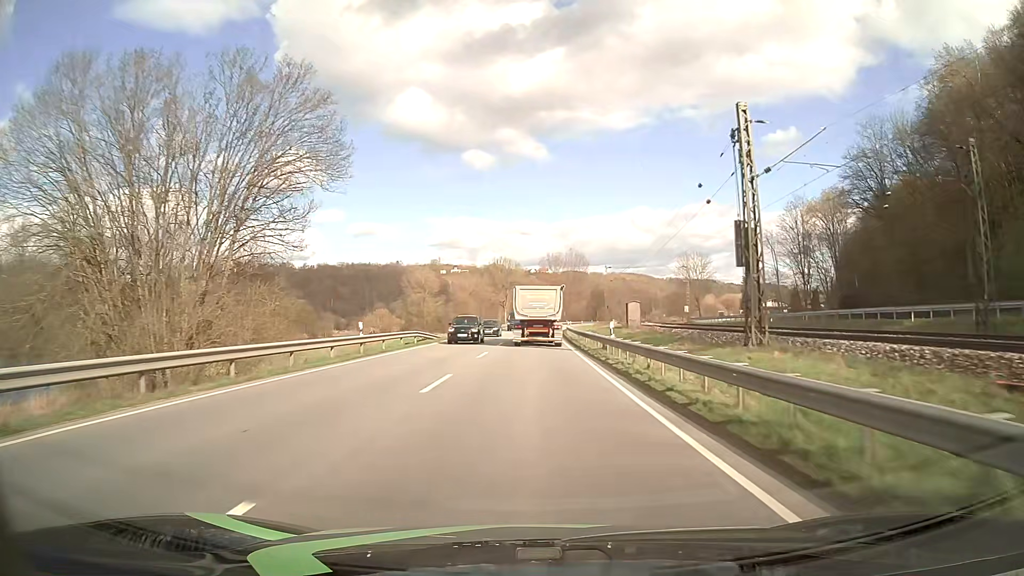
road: primary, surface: asphalt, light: Day
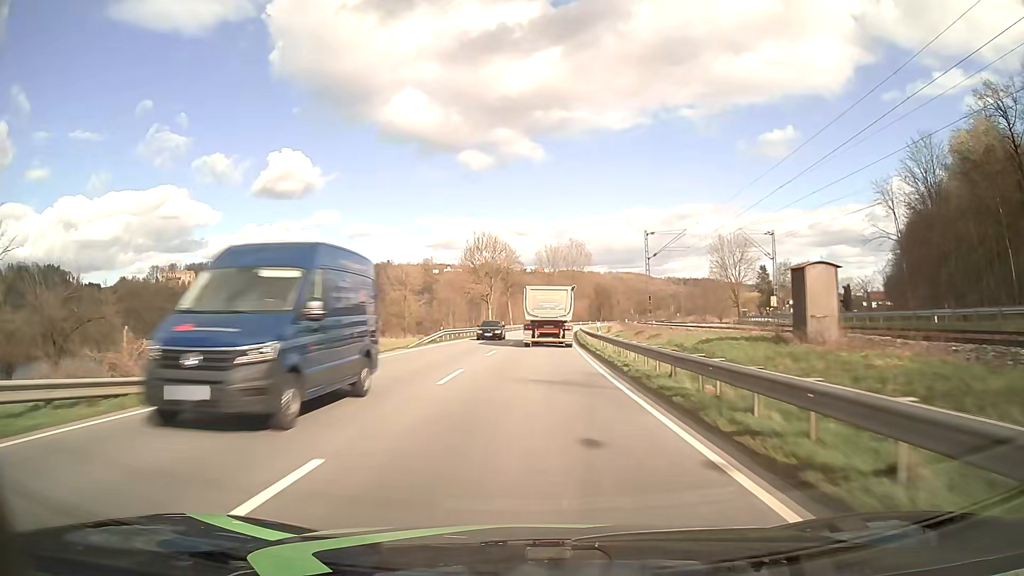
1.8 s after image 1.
(+0.1, +35.0) m; 0°
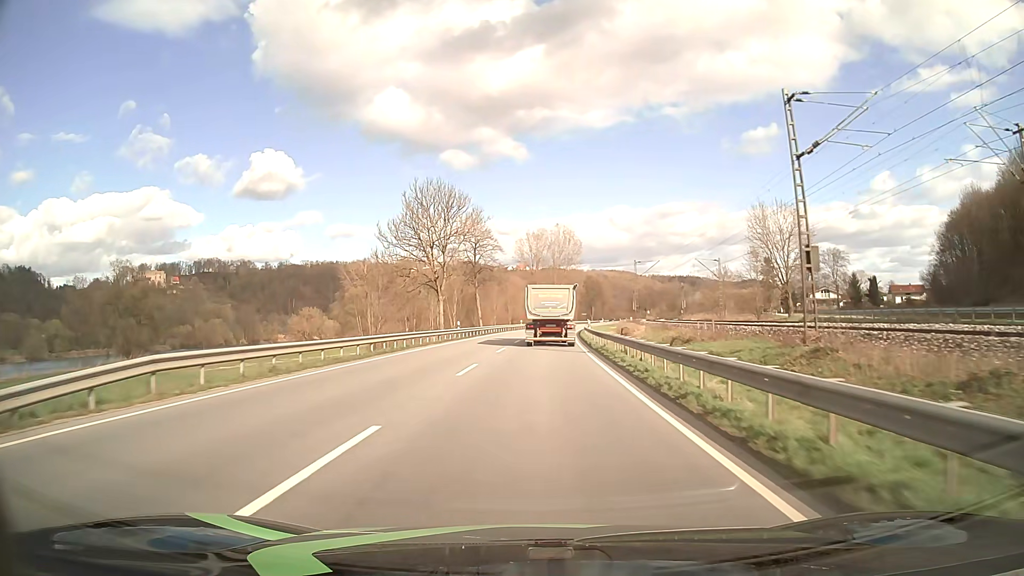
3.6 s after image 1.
(+0.4, +34.7) m; +2°
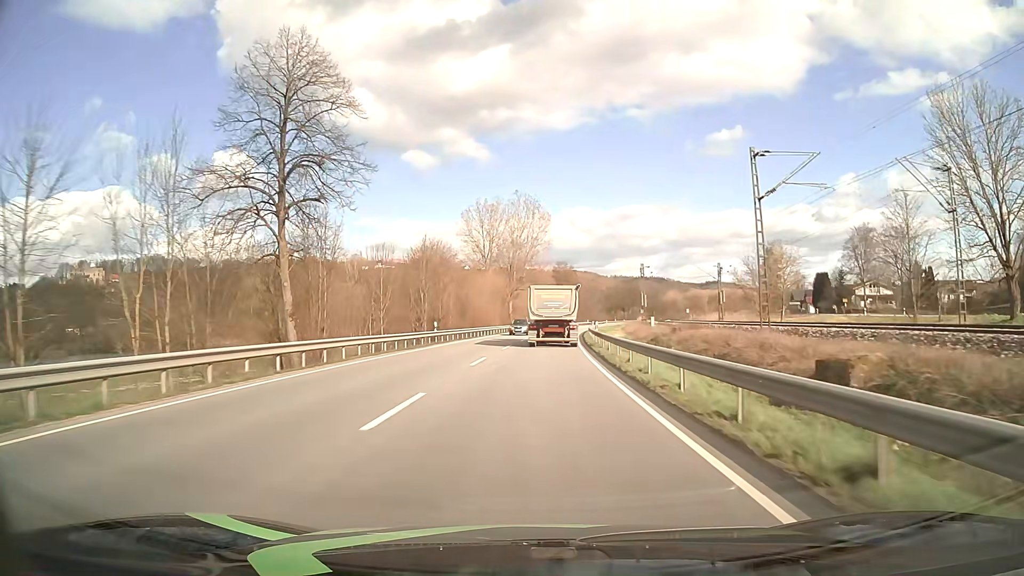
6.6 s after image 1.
(+1.5, +57.3) m; +3°
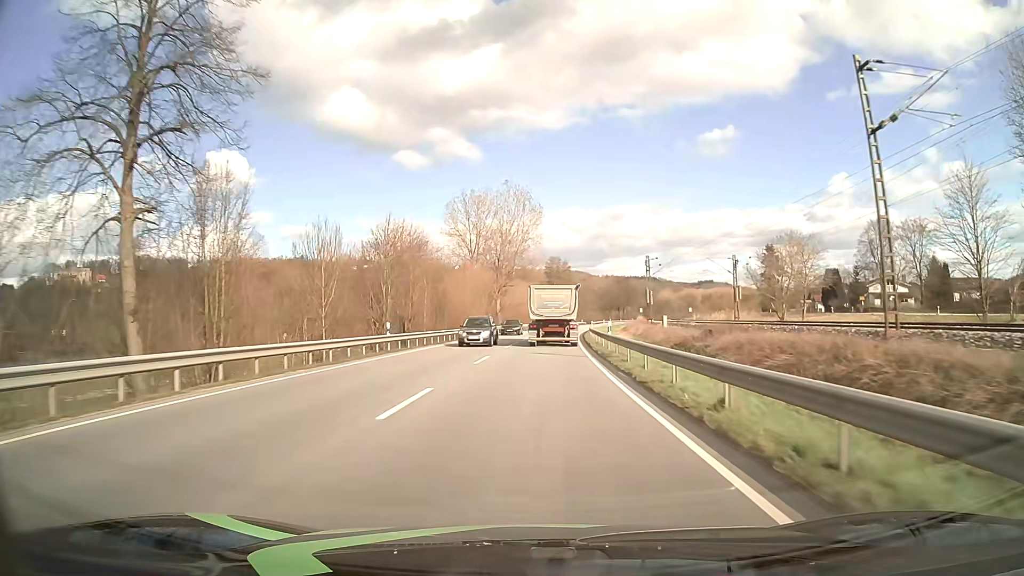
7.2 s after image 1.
(+0.1, +11.4) m; +1°
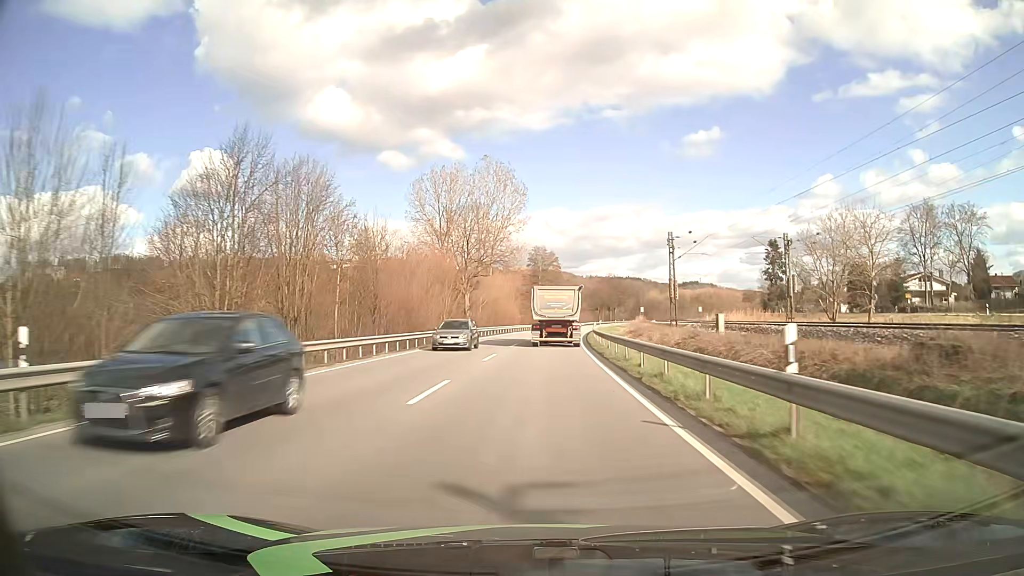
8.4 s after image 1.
(+0.2, +22.8) m; +1°
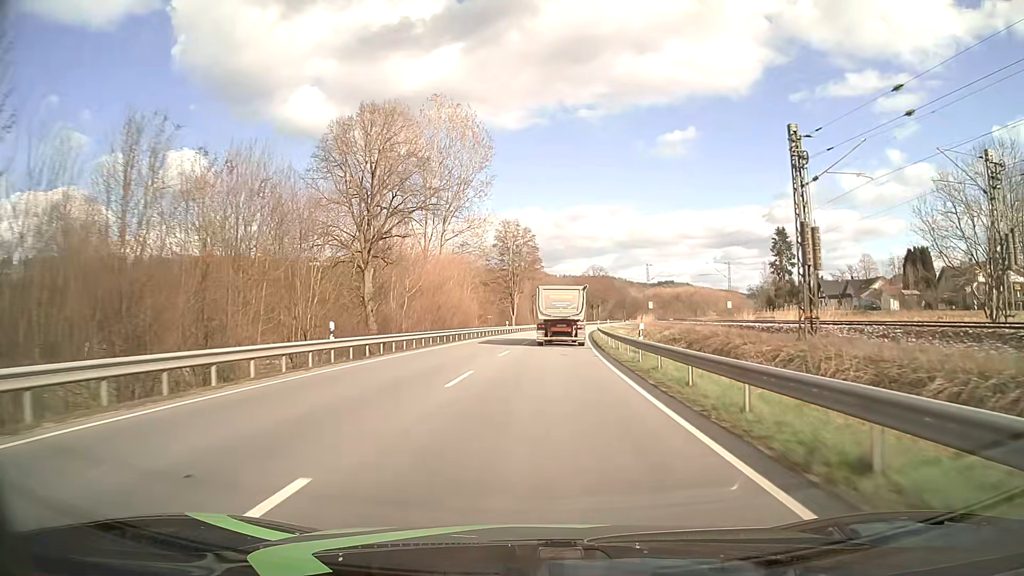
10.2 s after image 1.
(+0.7, +34.0) m; +2°
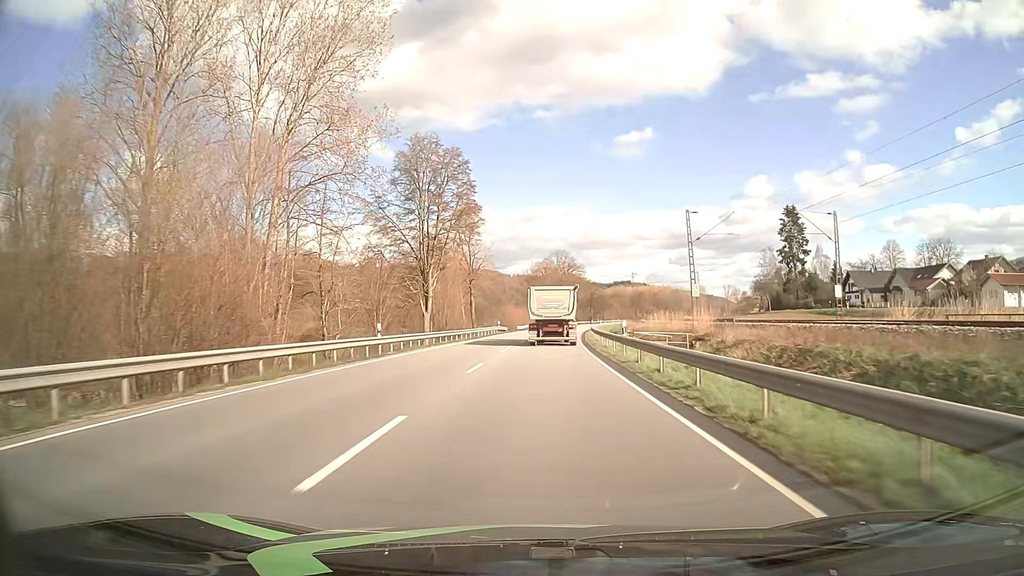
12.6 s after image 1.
(+1.5, +45.1) m; +4°
(0, +10) (0, +20) (0, +30) (+1, +40) (+1, +50) (+2, +60) (+3, +70) (+4, +80) (+5, +90) (+6, +100) m
